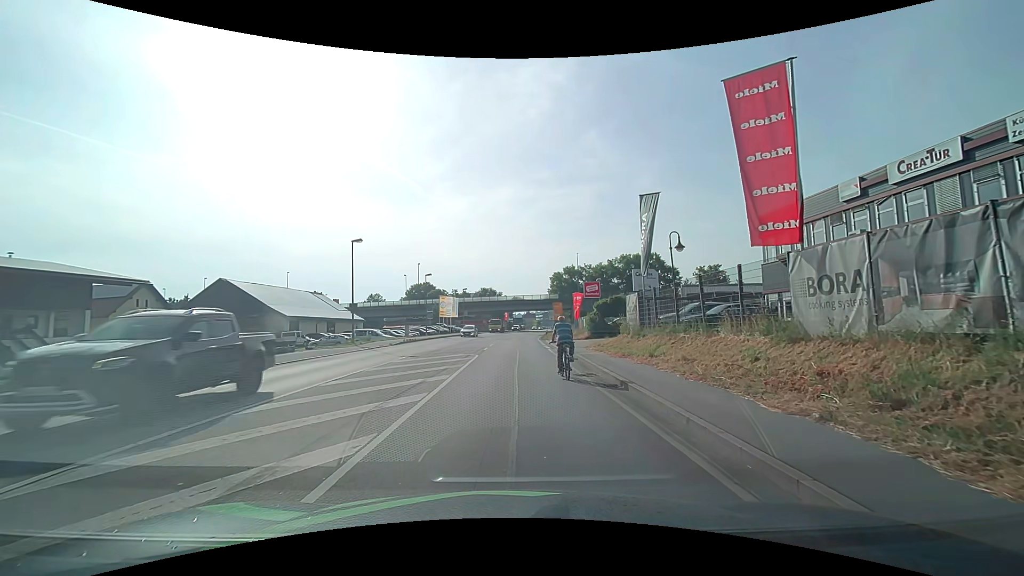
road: primary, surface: asphalt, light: Day
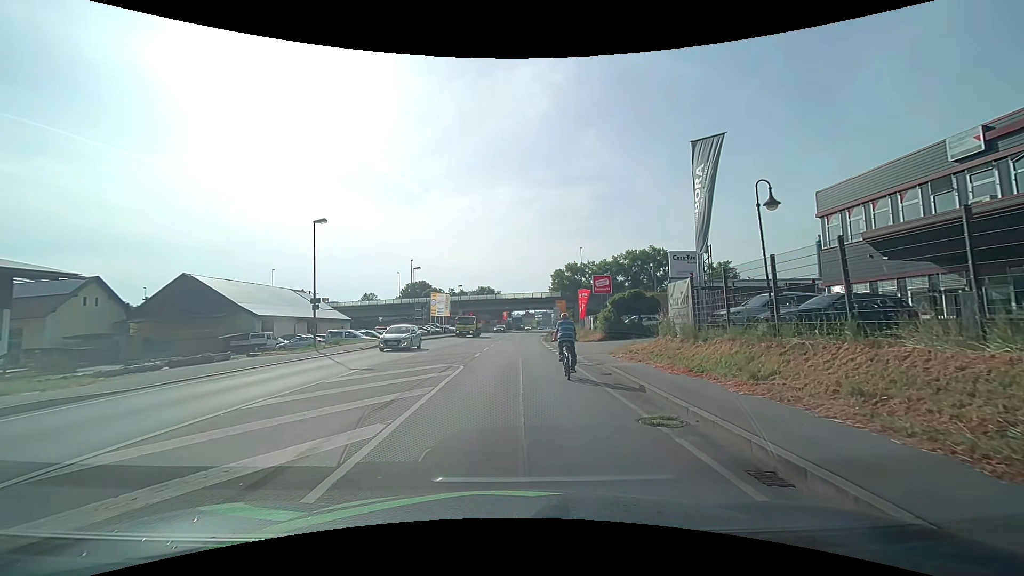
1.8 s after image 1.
(0.0, +7.3) m; 0°
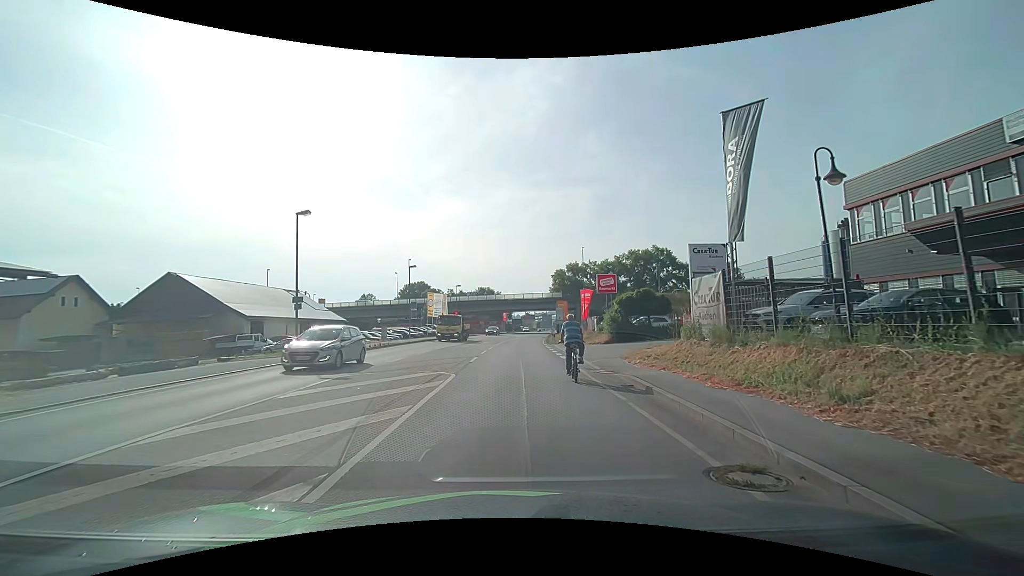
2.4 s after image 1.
(0.0, +2.6) m; -1°
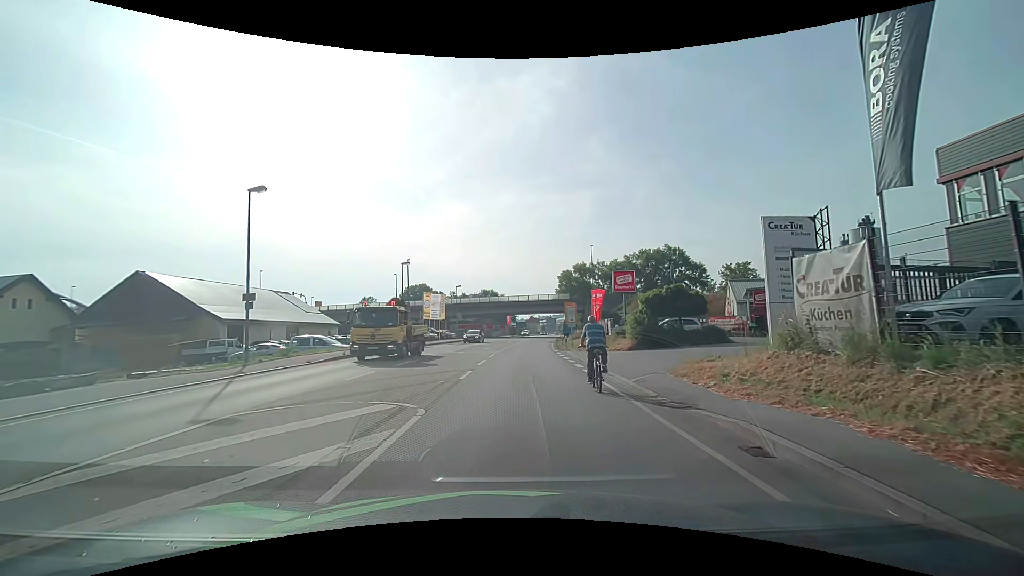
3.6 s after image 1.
(+0.1, +6.0) m; 0°
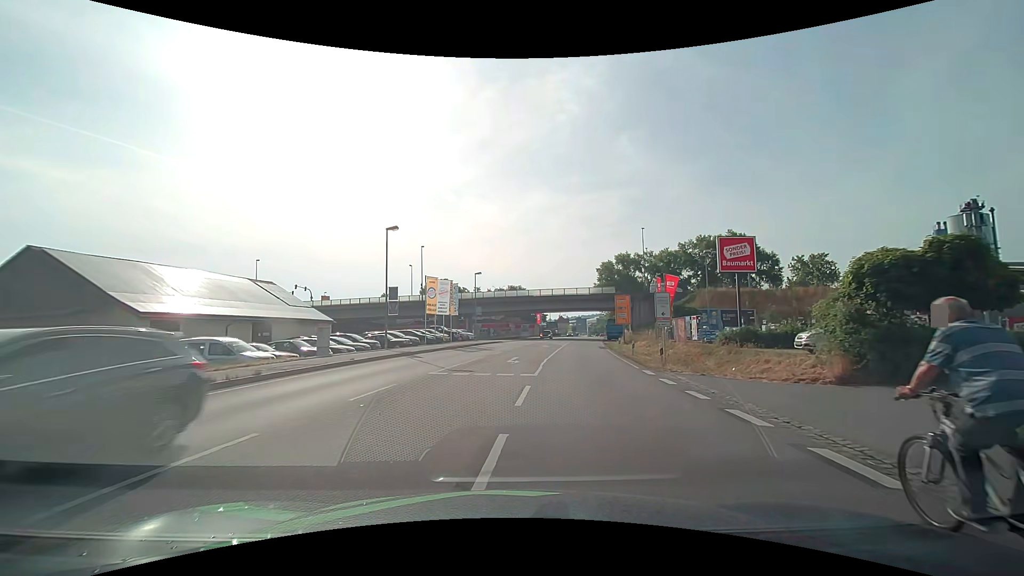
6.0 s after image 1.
(-0.6, +17.2) m; -3°
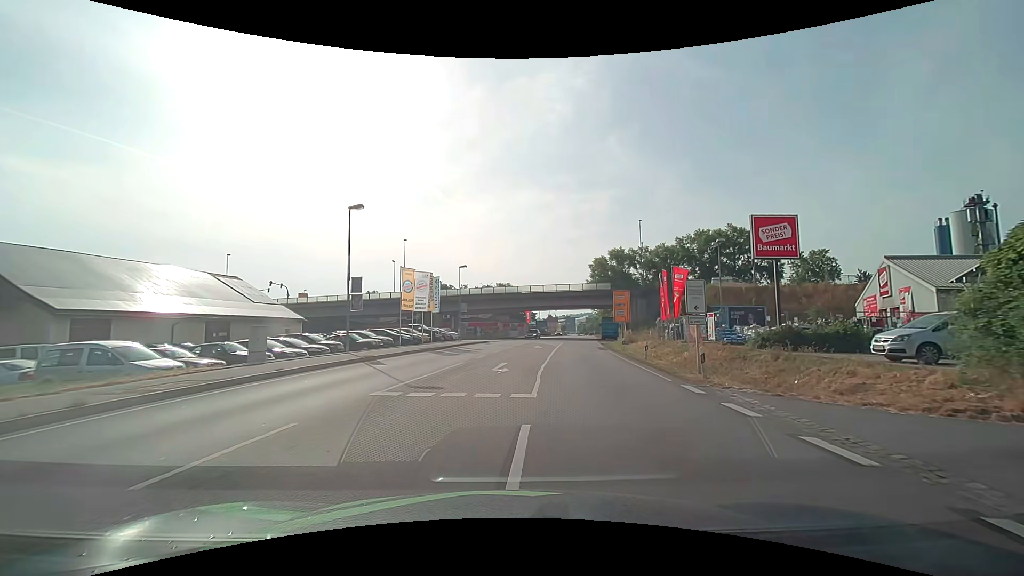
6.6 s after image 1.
(0.0, +5.4) m; +1°
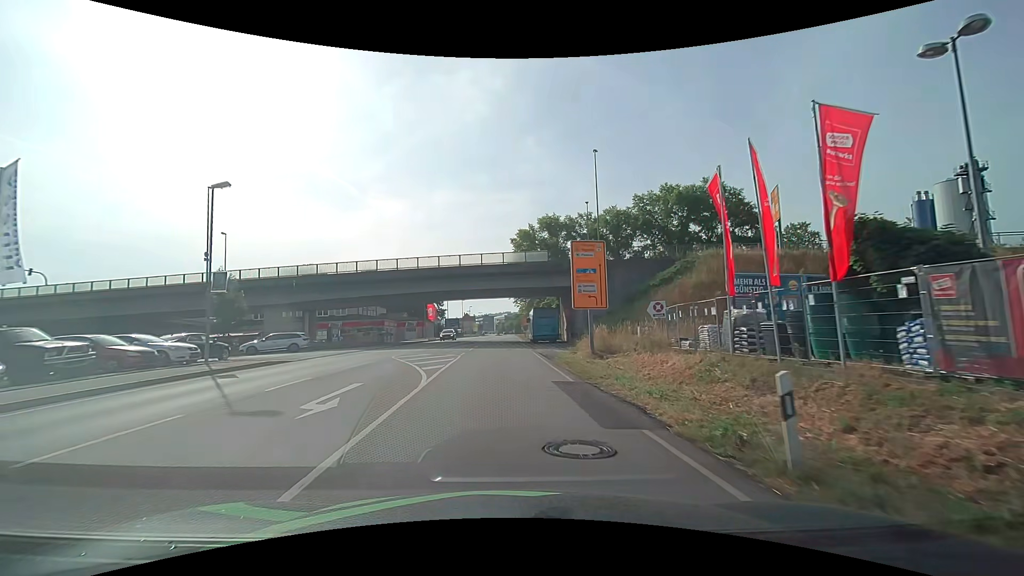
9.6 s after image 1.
(+4.0, +29.8) m; +9°
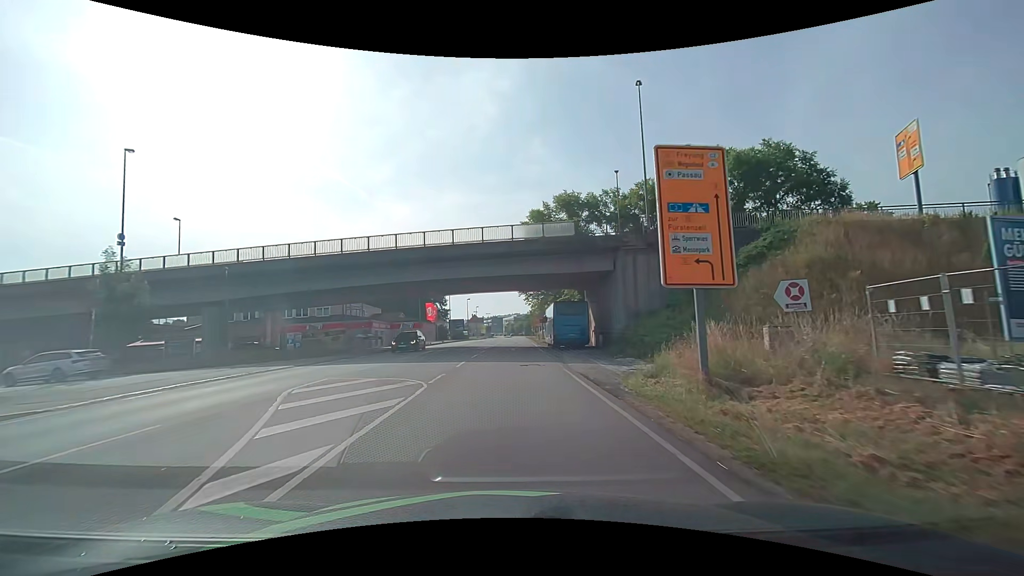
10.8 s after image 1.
(-0.1, +12.8) m; -1°
(0, +10) (0, +20) (0, +30) (0, +40) (0, +50) (+1, +60) (+1, +70) (+1, +80) (+2, +90) (+2, +100) m
